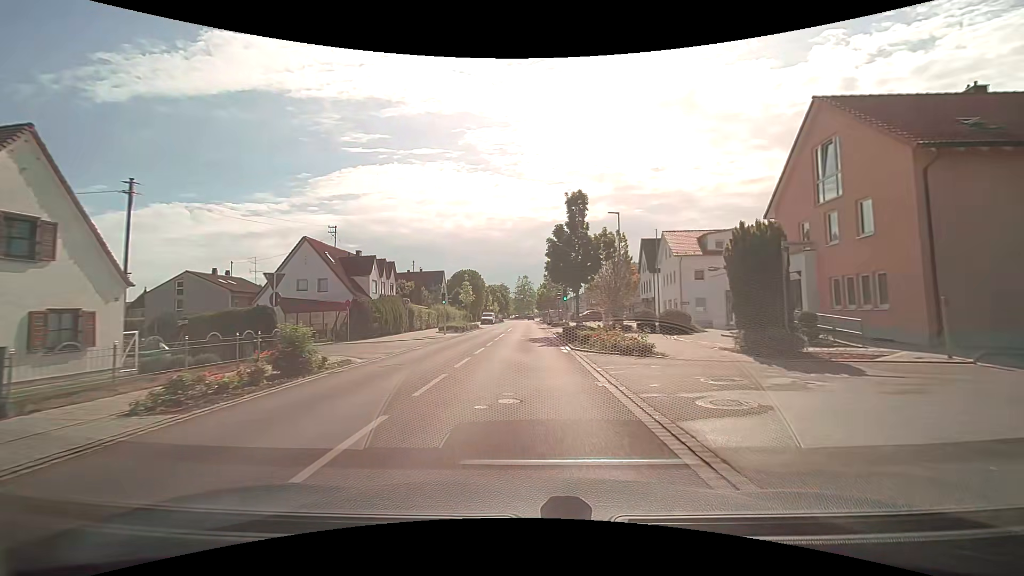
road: tertiary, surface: asphalt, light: Day
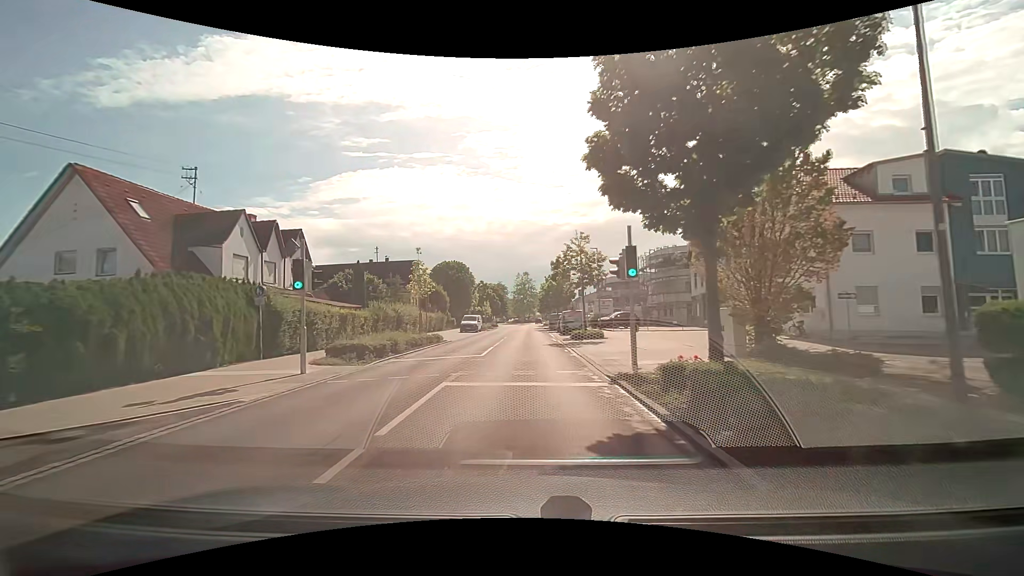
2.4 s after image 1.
(+0.1, +24.6) m; 0°
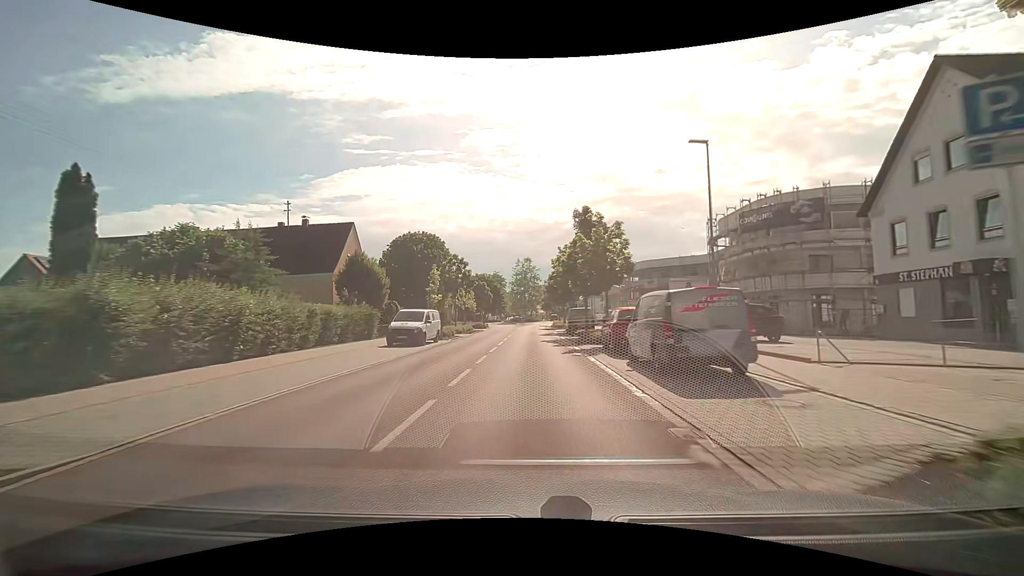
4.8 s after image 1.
(+0.1, +28.6) m; 0°
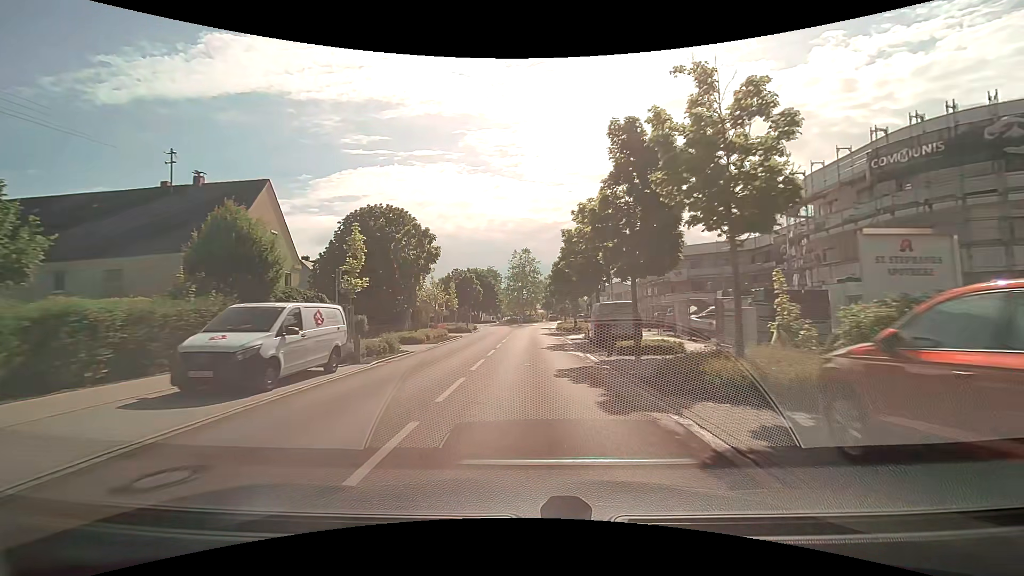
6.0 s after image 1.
(0.0, +15.2) m; 0°
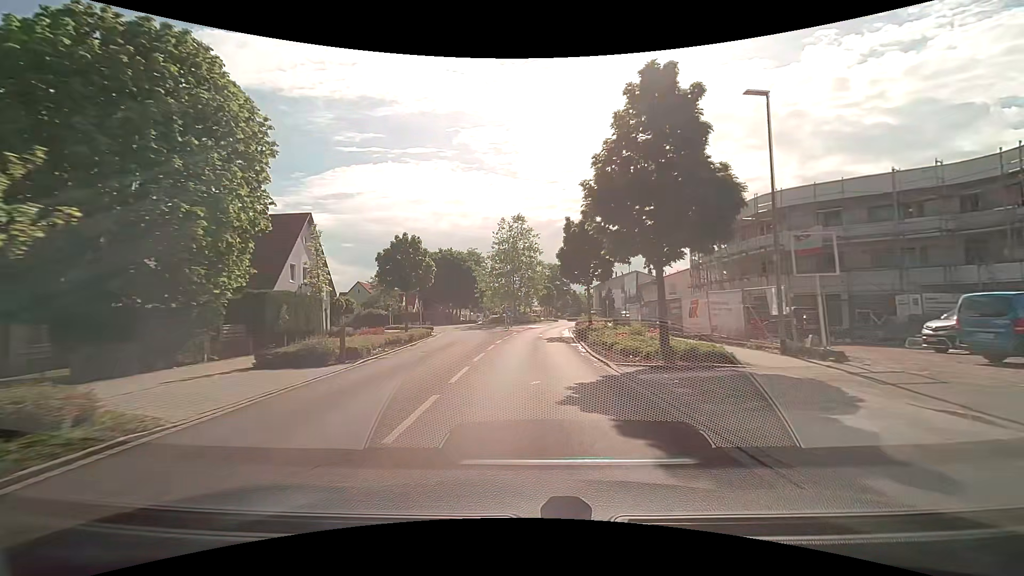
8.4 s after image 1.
(+0.2, +29.5) m; 0°
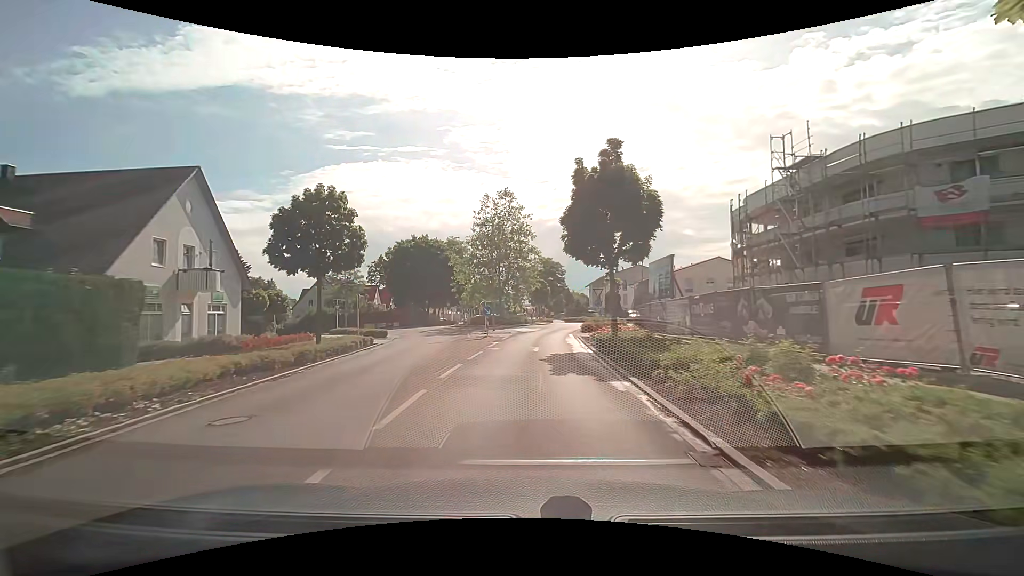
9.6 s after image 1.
(+0.3, +12.7) m; +2°
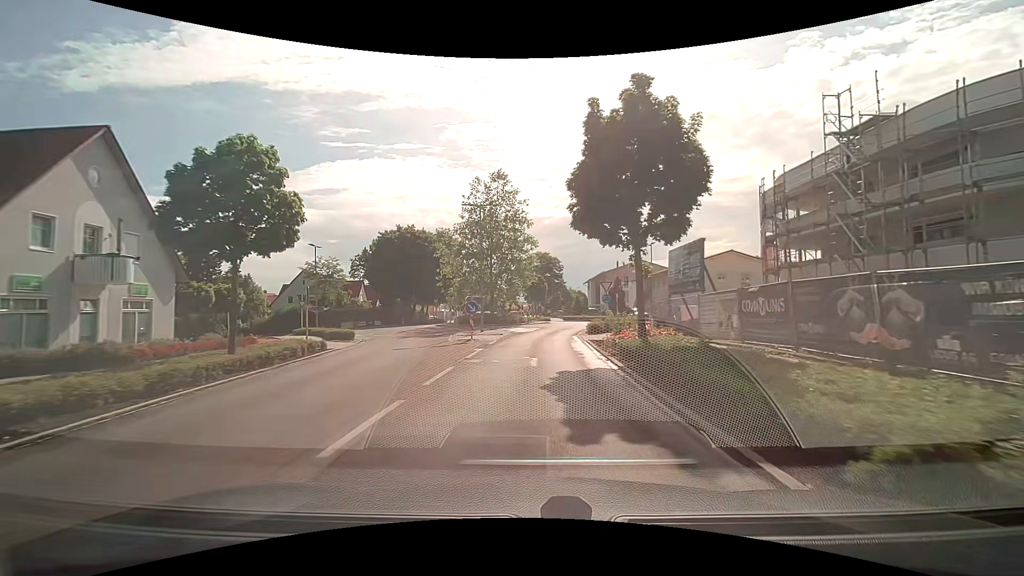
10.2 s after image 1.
(-0.1, +5.7) m; +1°
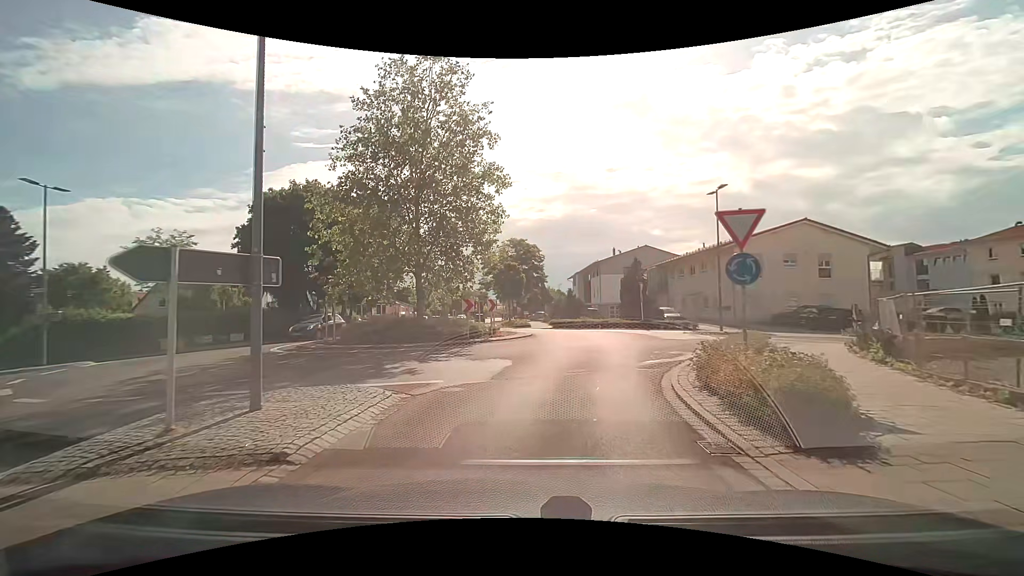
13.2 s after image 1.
(+0.2, +22.0) m; +2°
